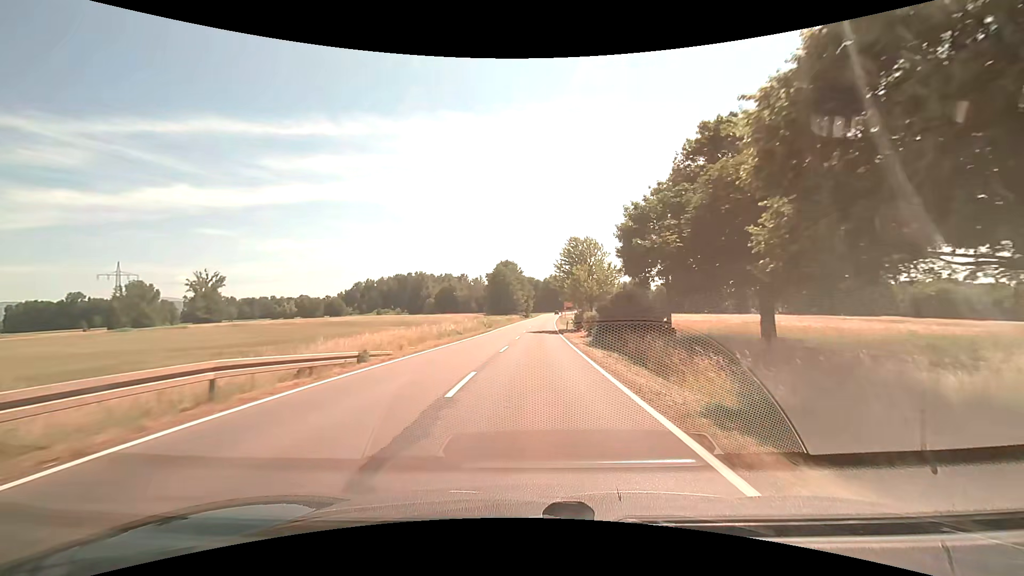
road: secondary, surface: asphalt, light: Day
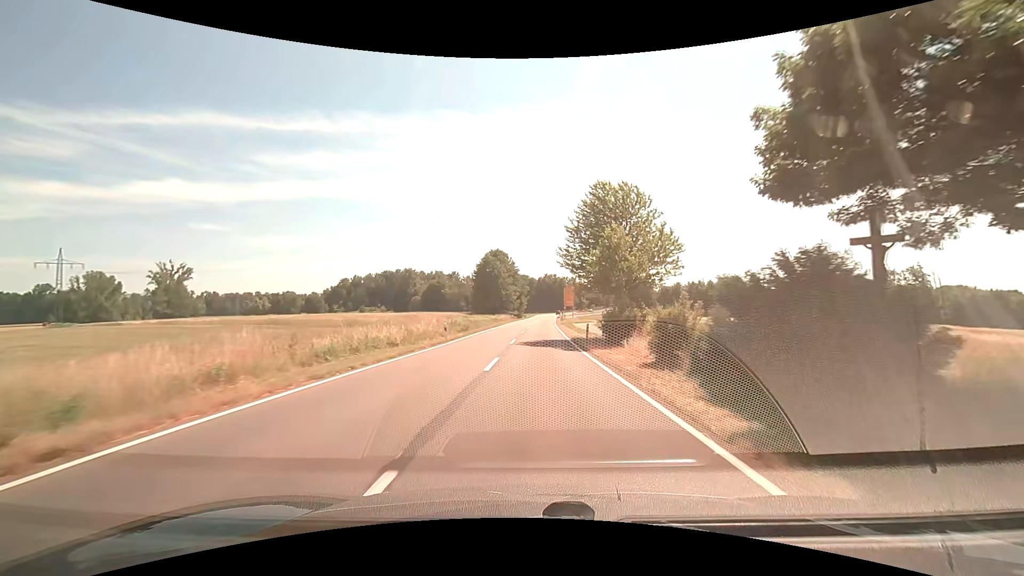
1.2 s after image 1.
(+0.1, +20.3) m; +1°
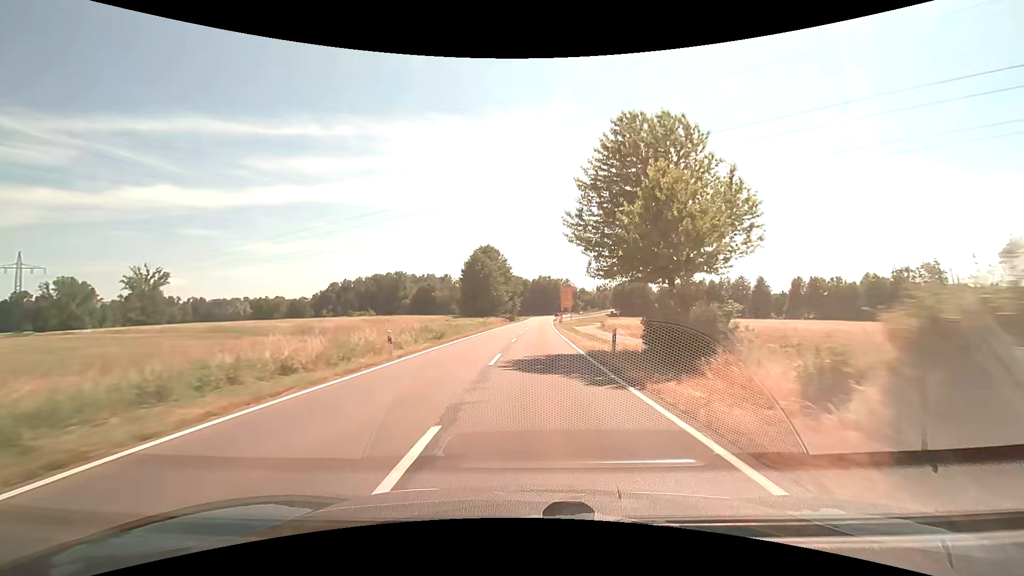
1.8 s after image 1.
(+0.1, +10.2) m; +1°
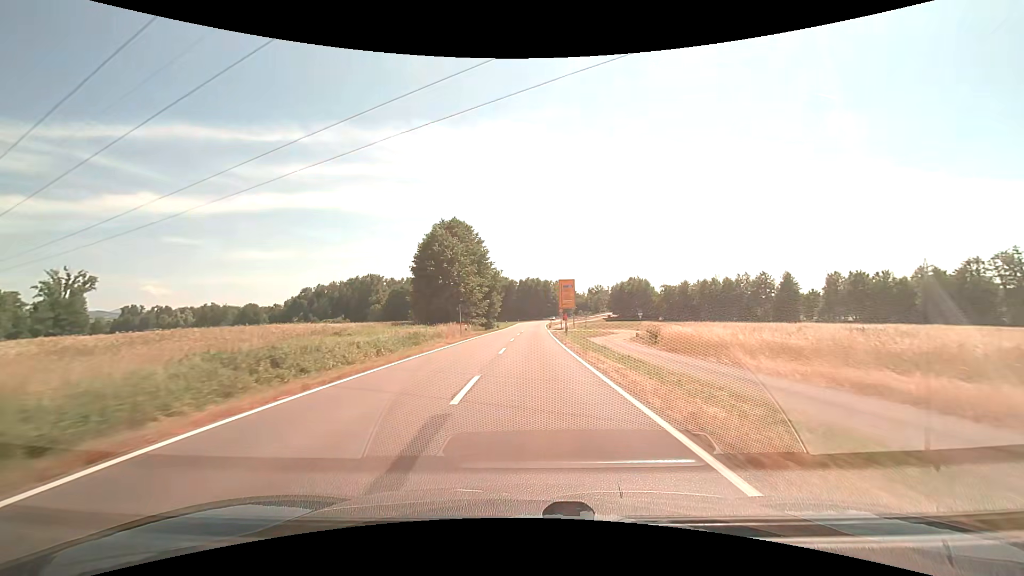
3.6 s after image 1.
(+0.3, +30.6) m; +1°
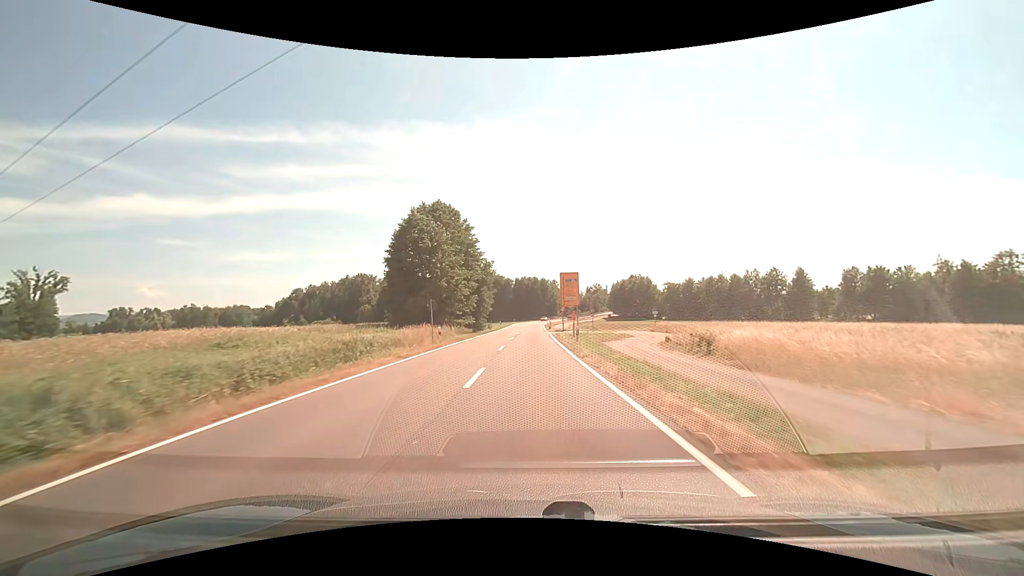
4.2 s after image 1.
(0.0, +10.2) m; 0°
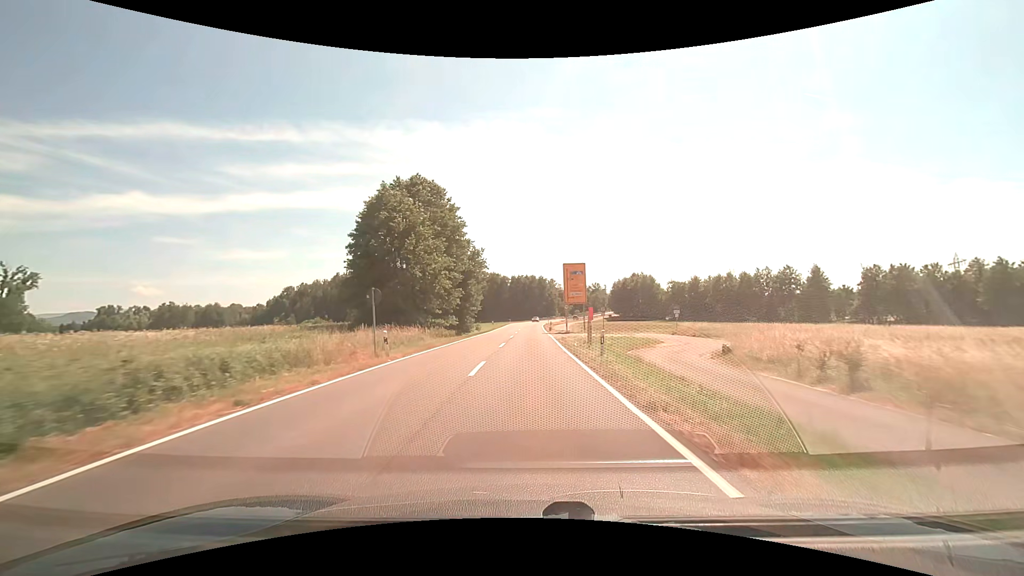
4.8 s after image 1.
(0.0, +10.1) m; 0°
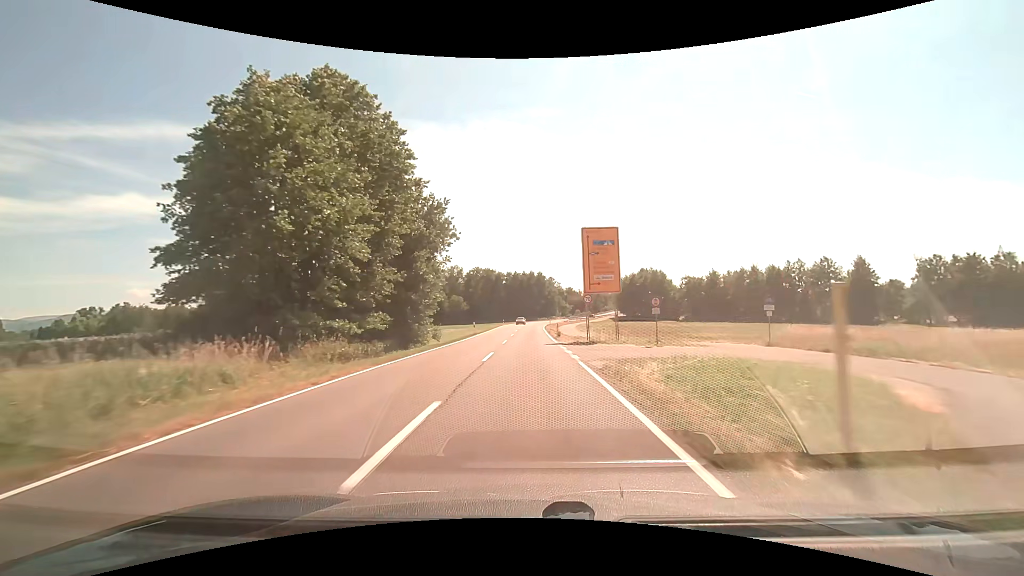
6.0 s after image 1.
(+0.1, +20.2) m; 0°
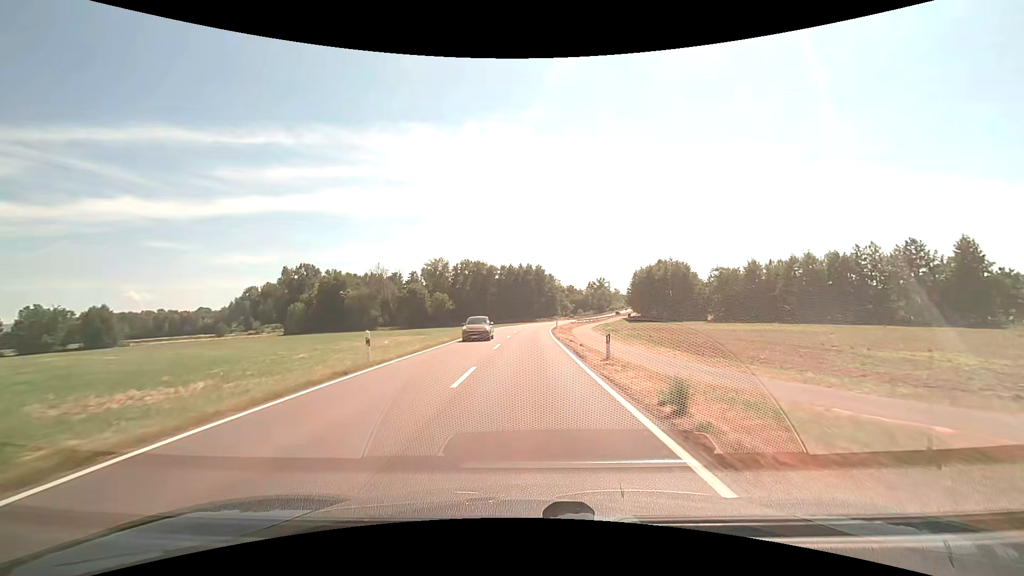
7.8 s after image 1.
(+0.1, +30.0) m; 0°
(0, +10) (0, +20) (0, +30) (0, +40) (+1, +50) (+1, +60) (+1, +70) (+2, +80) (+3, +90) (+5, +100) m
